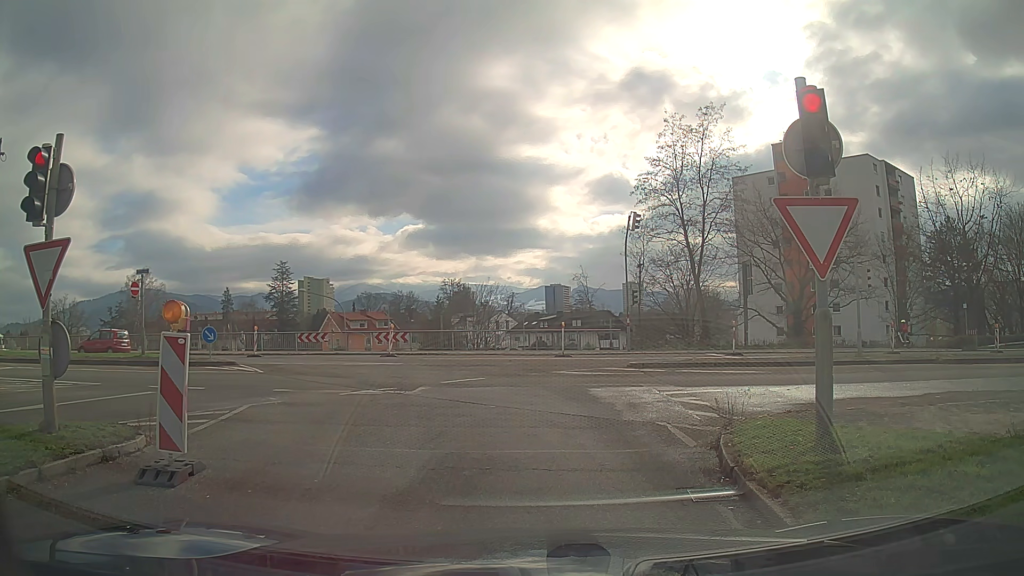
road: trunk_link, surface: asphalt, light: Day
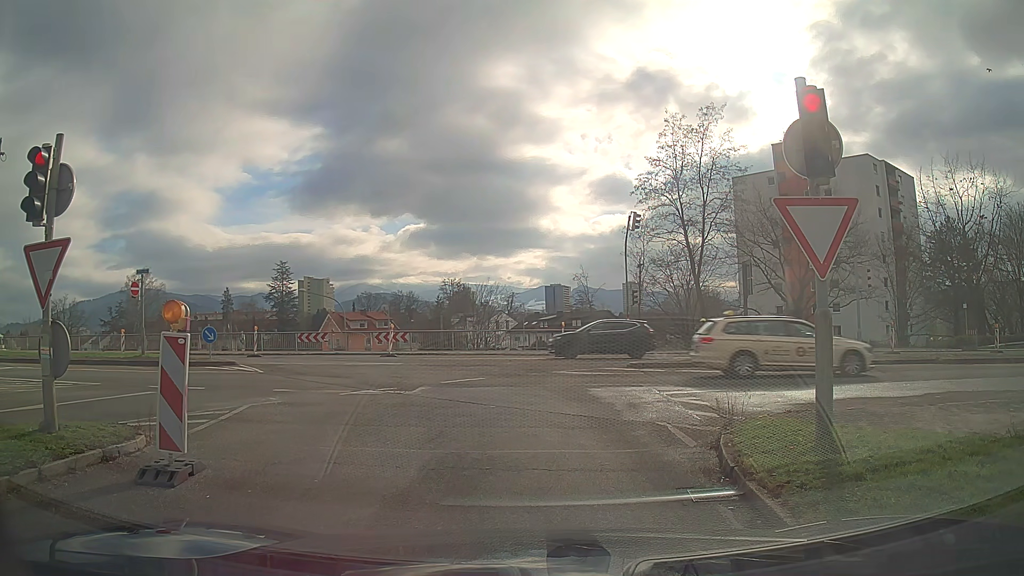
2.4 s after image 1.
(0.0, 0.0) m; 0°
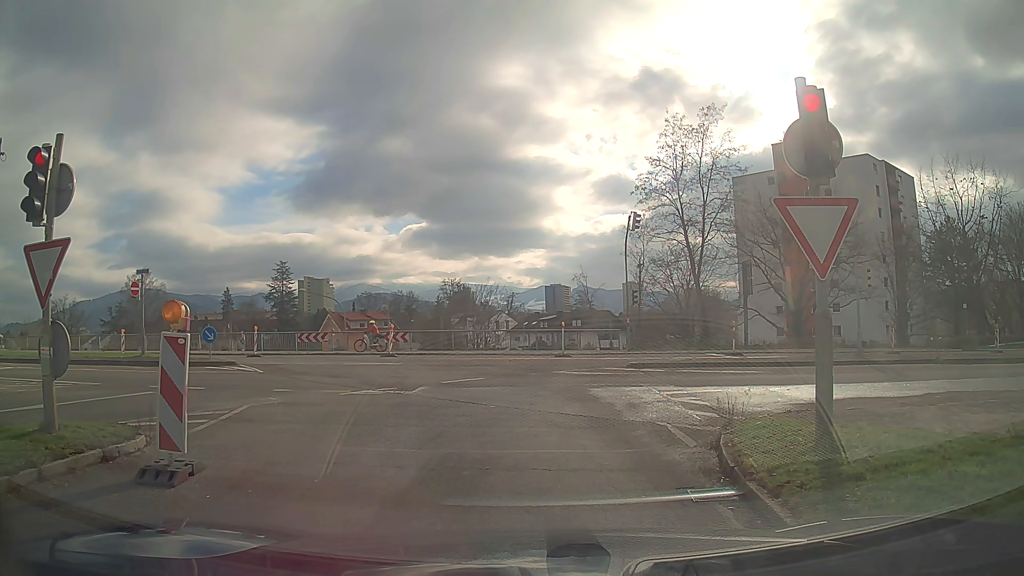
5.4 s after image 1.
(0.0, 0.0) m; 0°
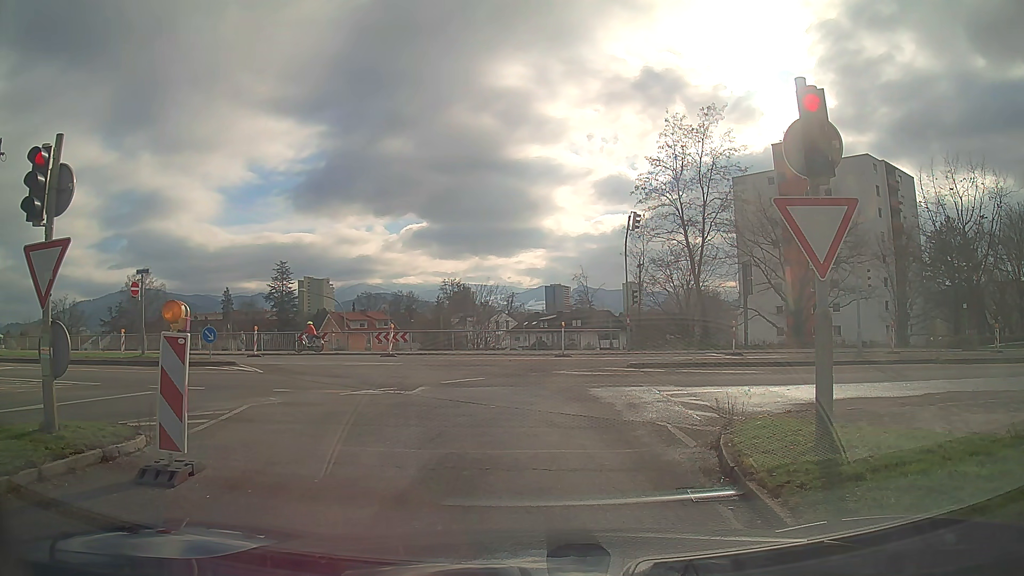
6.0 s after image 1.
(0.0, 0.0) m; 0°
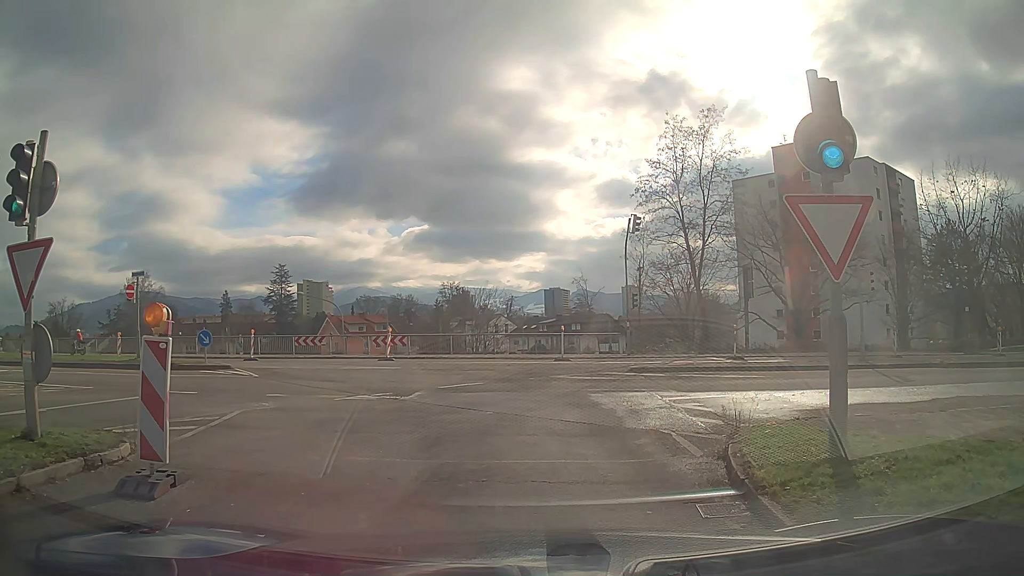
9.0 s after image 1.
(0.0, +0.4) m; 0°
